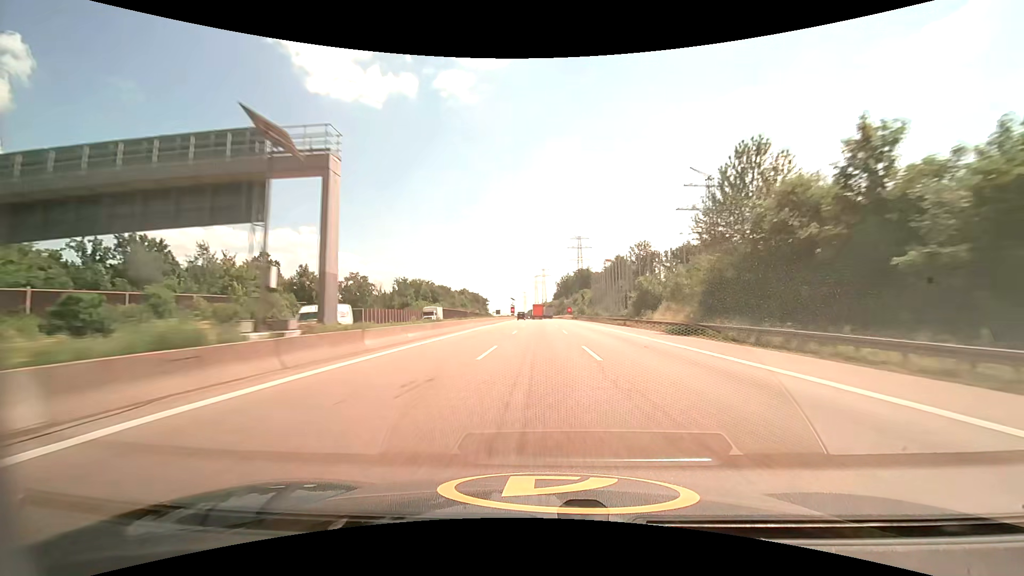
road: motorway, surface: asphalt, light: Day
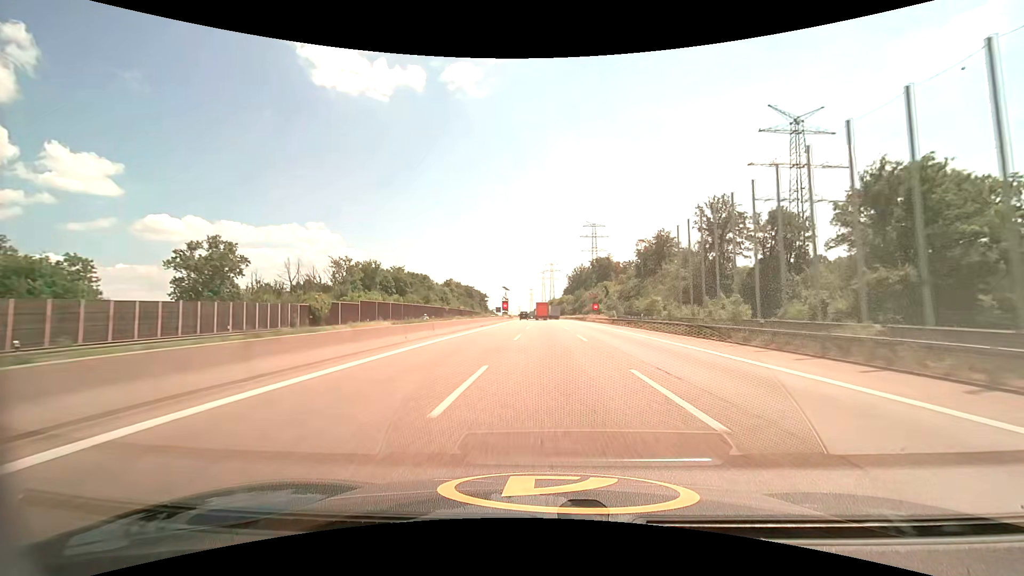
(-0.8, +61.9) m; -1°
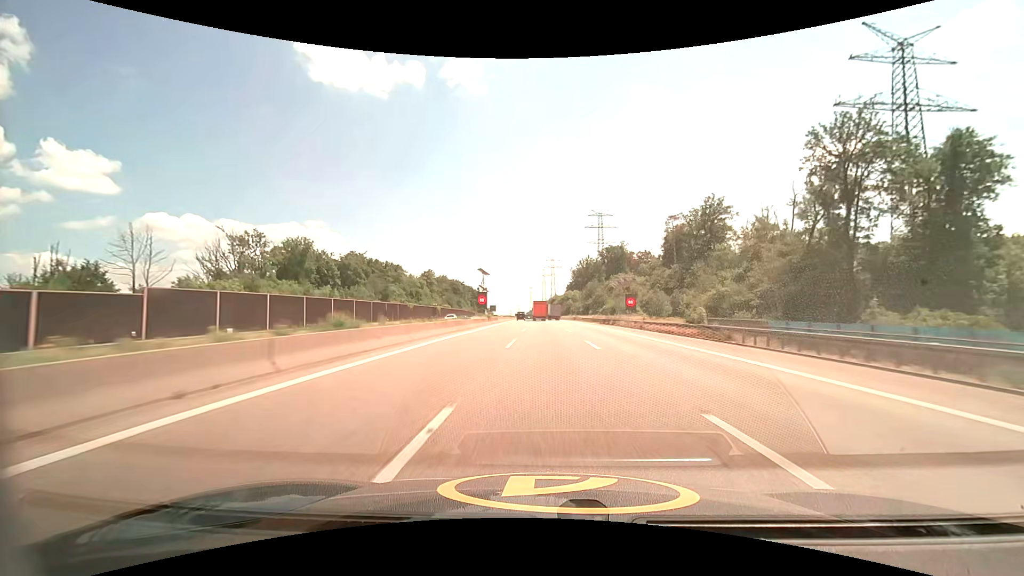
(0.0, +41.1) m; 0°
(0, +10) (0, +20) (0, +30) (0, +40) (0, +50) (0, +60) (0, +70) (-1, +80) (-1, +90) (-1, +100) m
